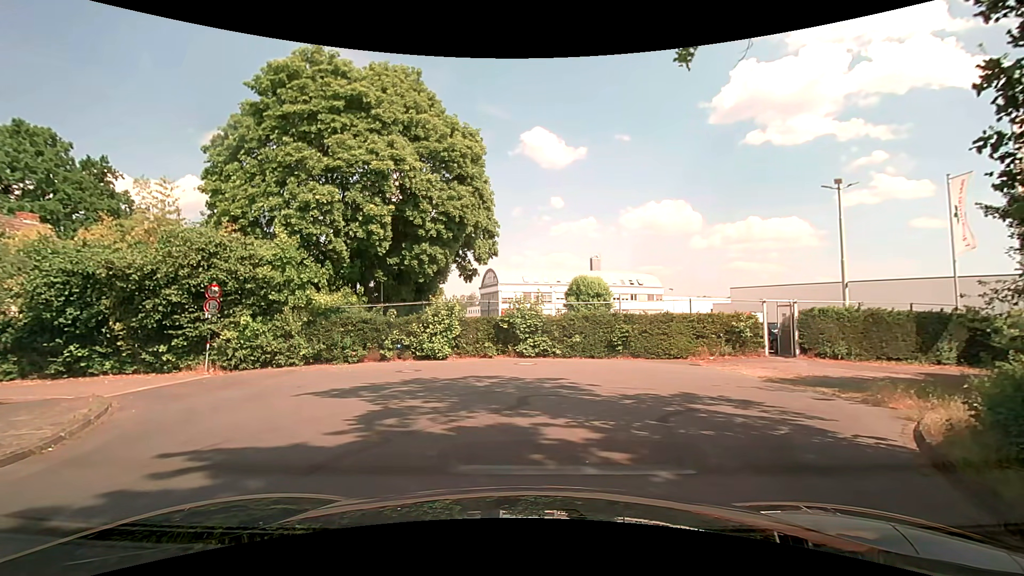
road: residential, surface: paved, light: Day
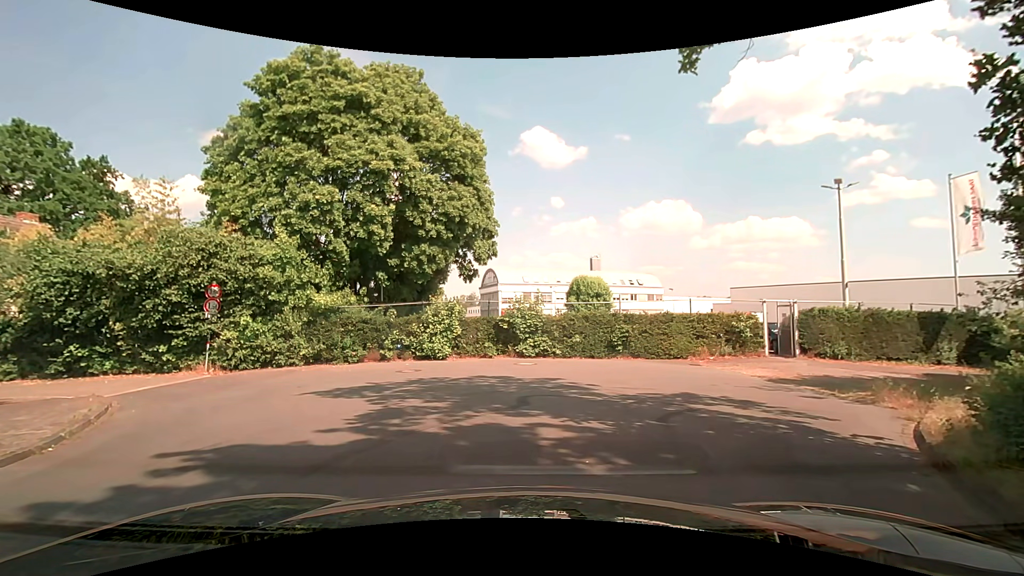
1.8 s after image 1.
(0.0, 0.0) m; 0°
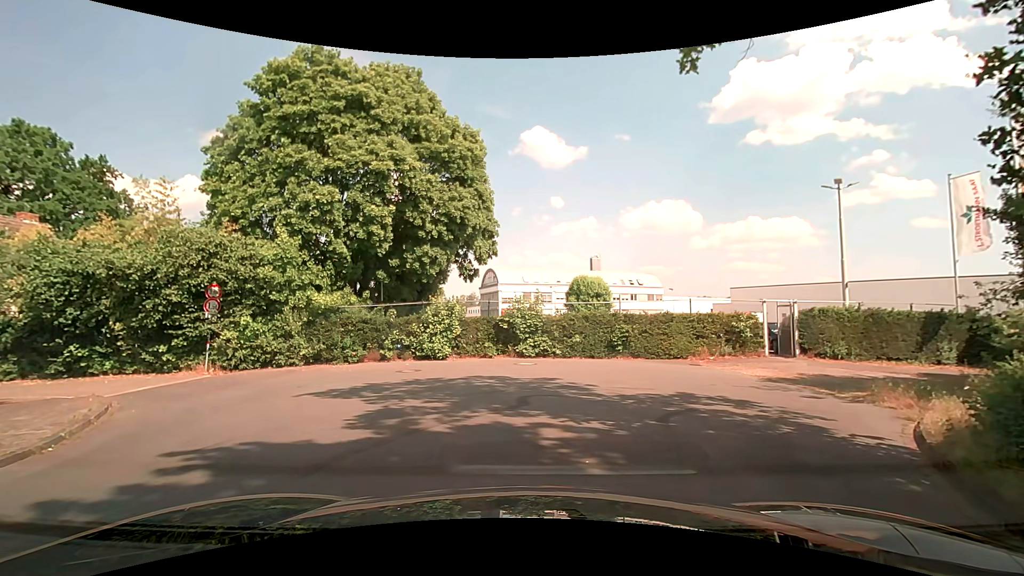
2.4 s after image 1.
(0.0, 0.0) m; 0°
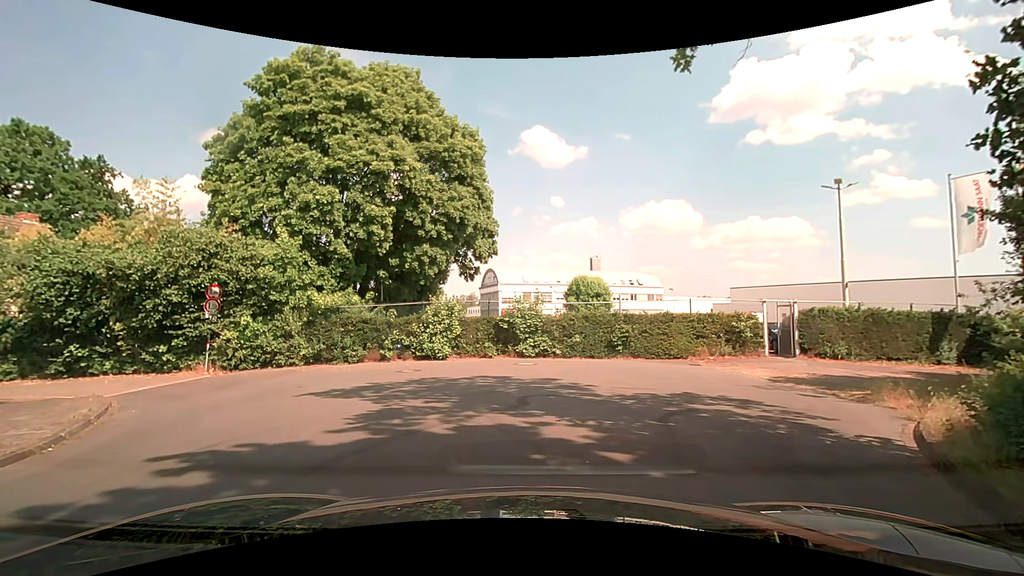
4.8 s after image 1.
(0.0, 0.0) m; 0°
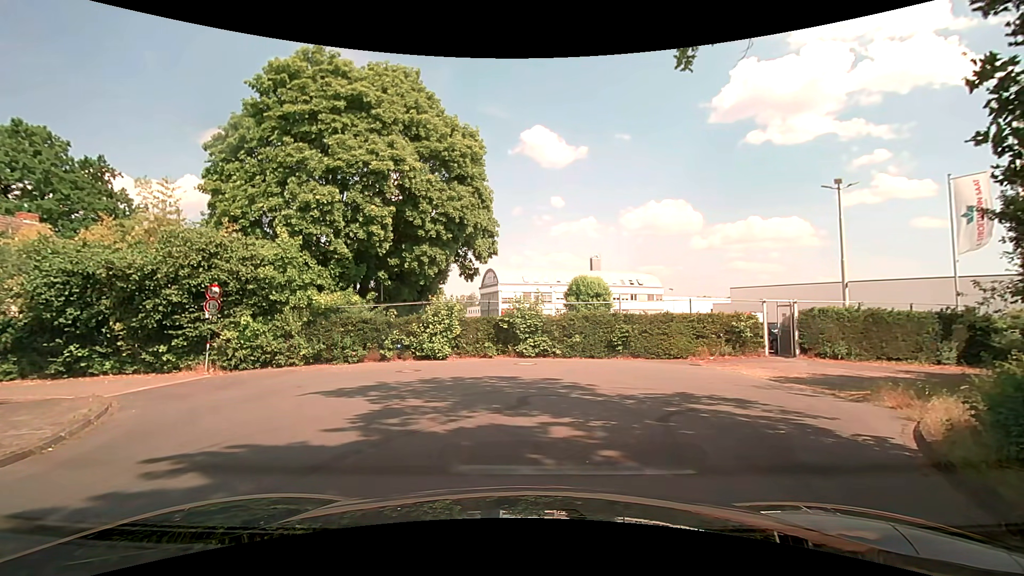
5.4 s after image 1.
(0.0, 0.0) m; 0°
